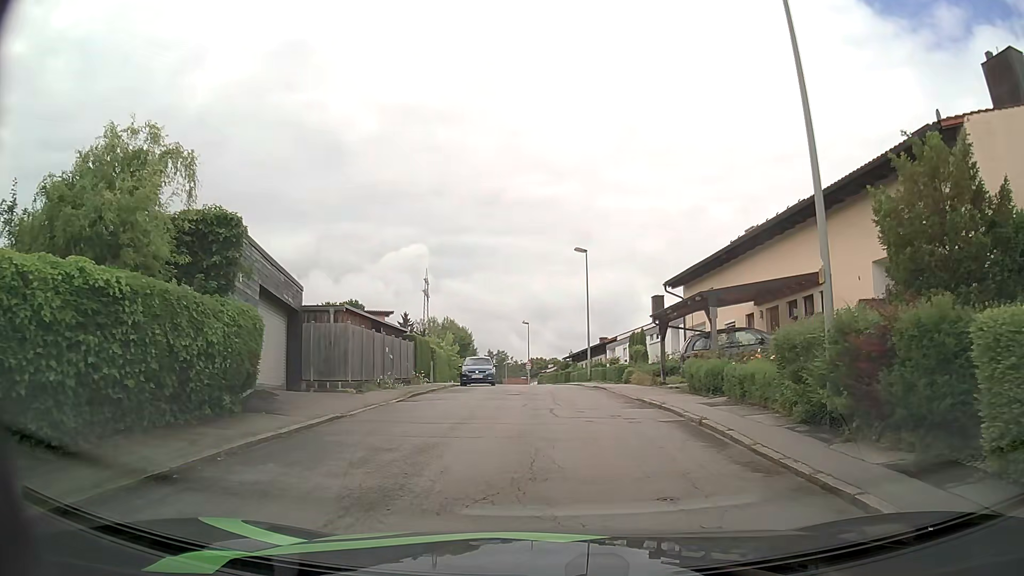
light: Day
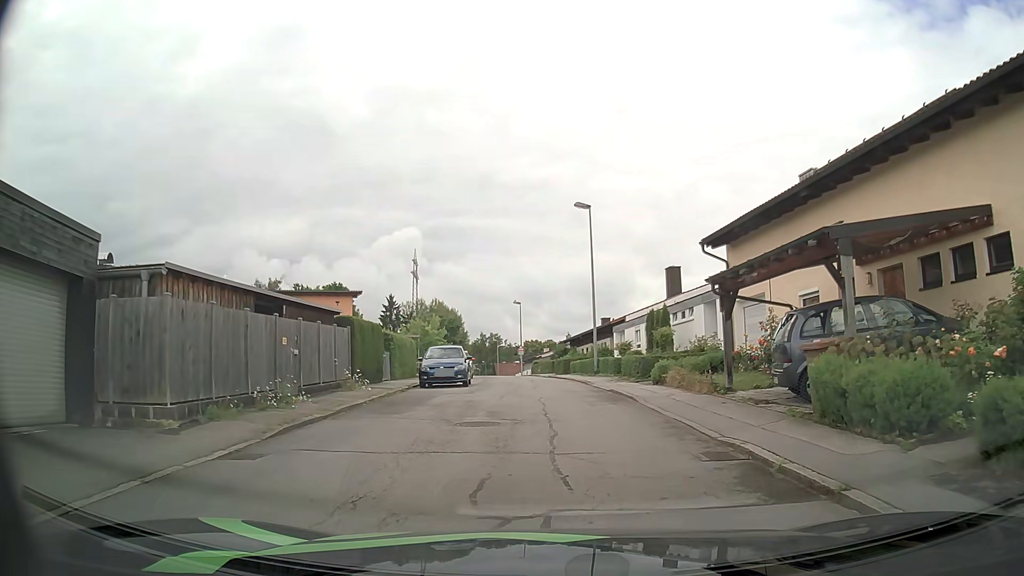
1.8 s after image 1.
(-0.1, +9.3) m; -1°
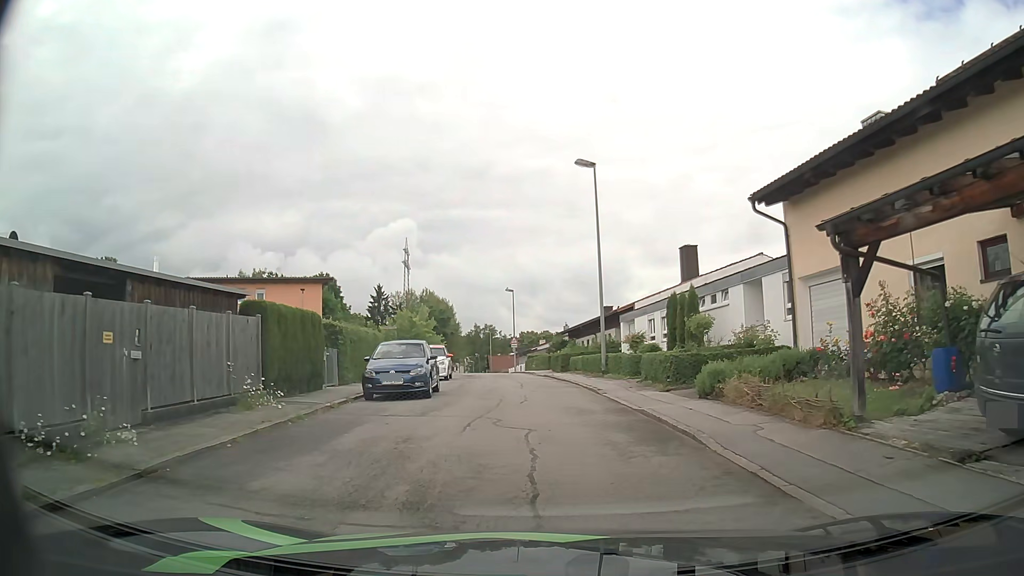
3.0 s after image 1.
(0.0, +6.7) m; -1°
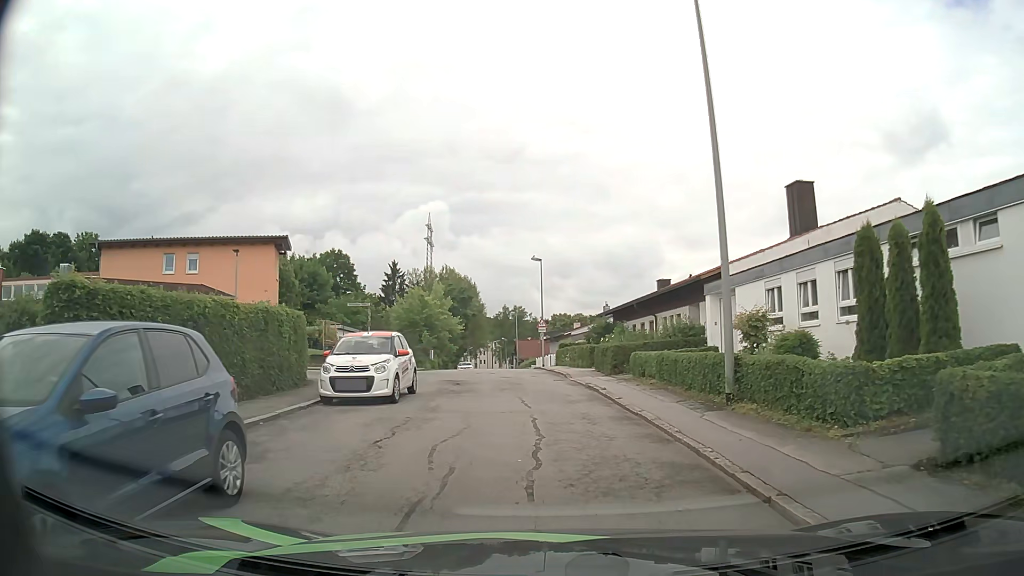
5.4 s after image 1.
(0.0, +14.1) m; -1°
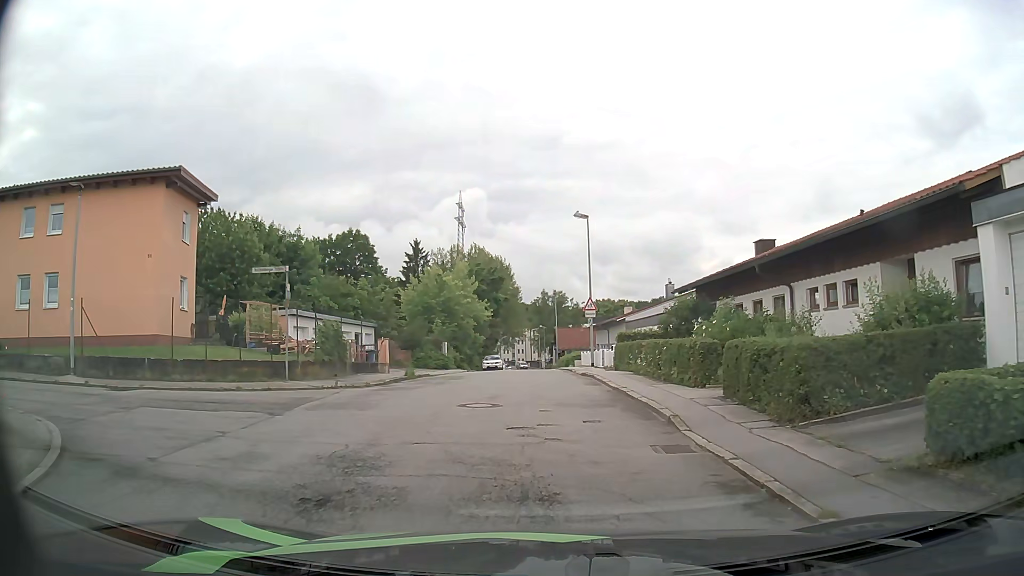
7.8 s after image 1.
(-0.5, +14.4) m; -3°
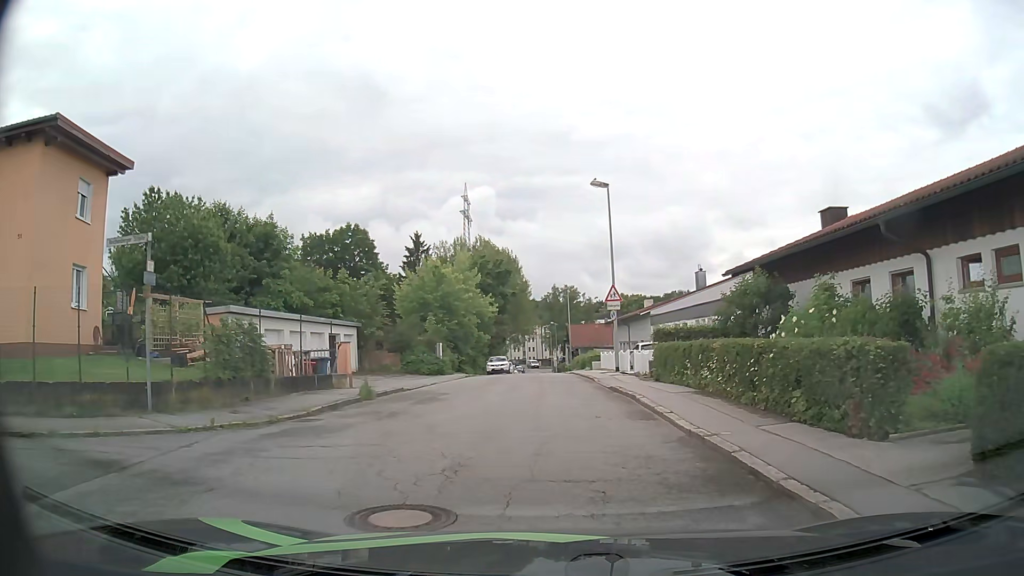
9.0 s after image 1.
(-0.2, +7.2) m; -2°
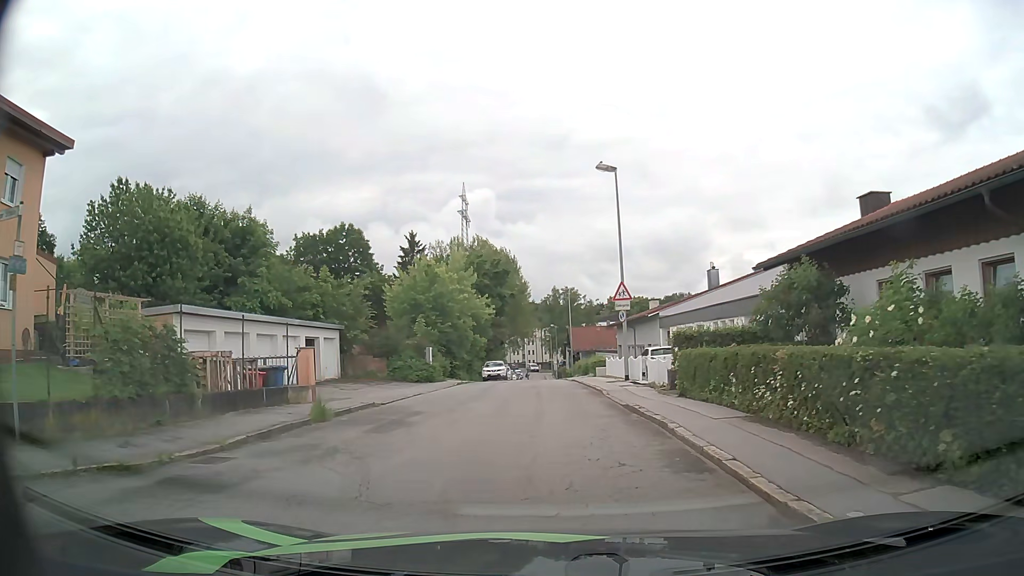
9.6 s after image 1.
(0.0, +3.5) m; 0°
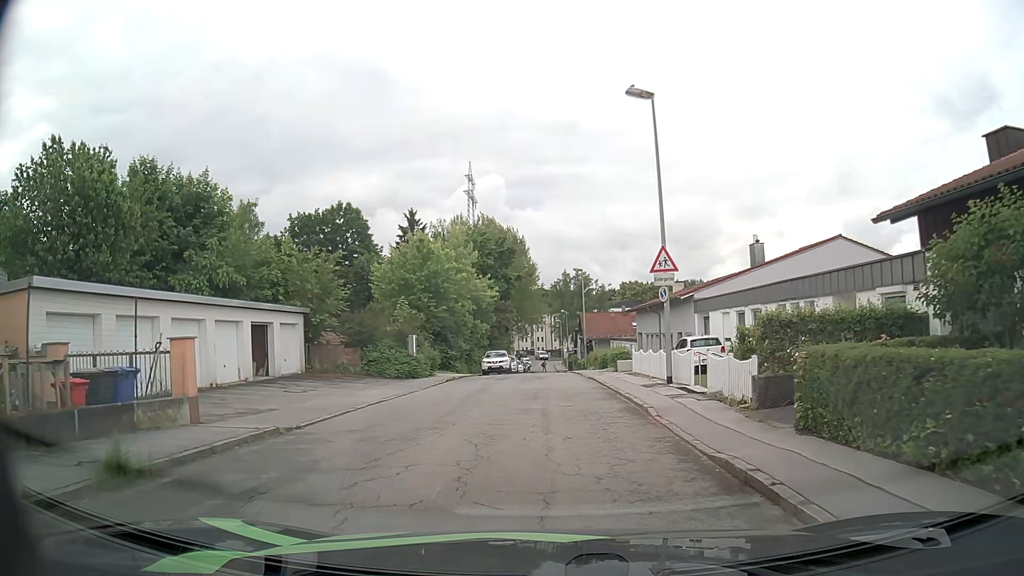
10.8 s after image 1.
(-0.1, +7.1) m; -1°
(0, +10) (0, +20) (0, +30) (0, +40) (0, +50) (0, +60) (0, +70) (0, +80) (0, +90) (0, +100) m
